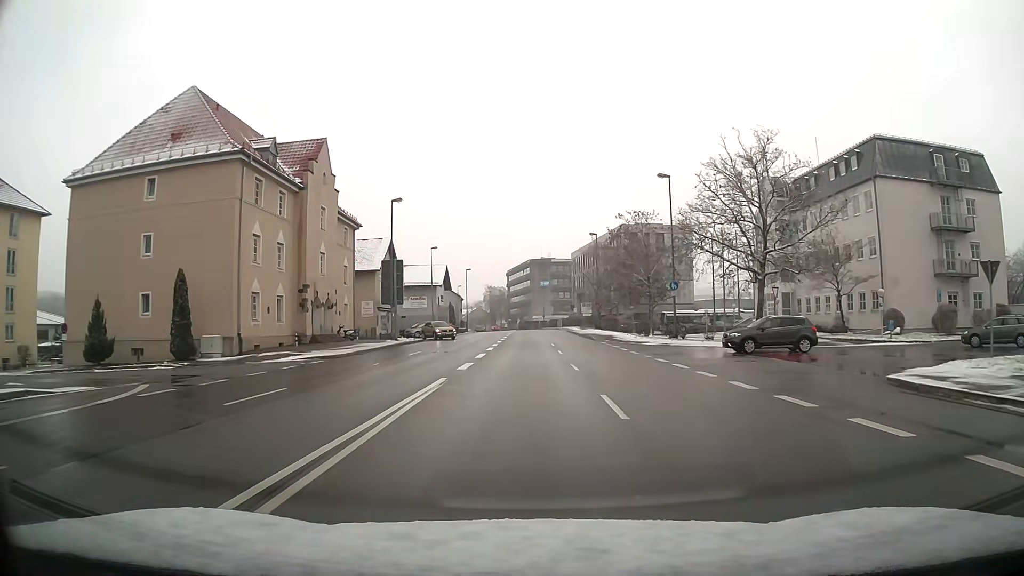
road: primary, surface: asphalt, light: Day
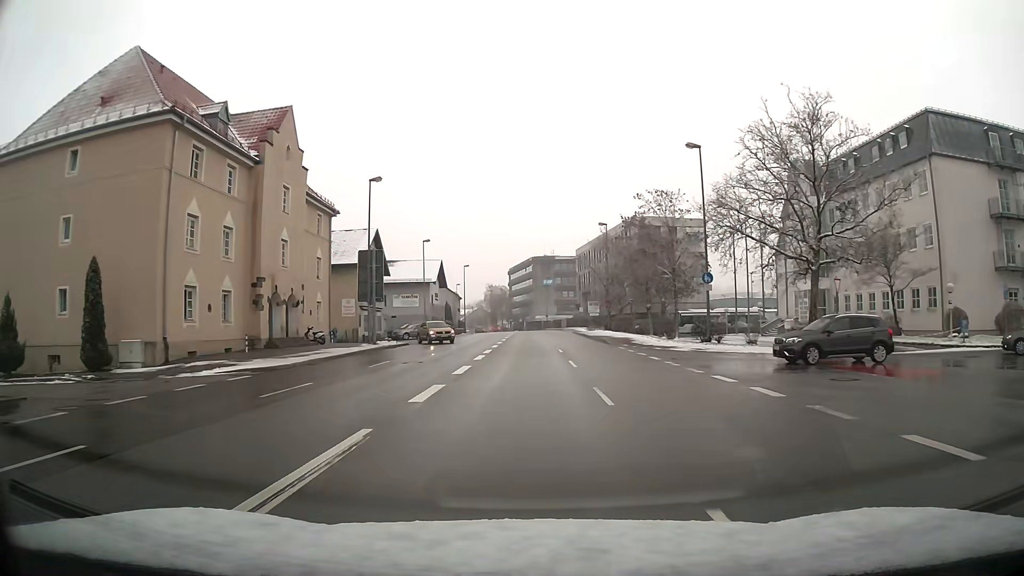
(0.0, +7.5) m; 0°
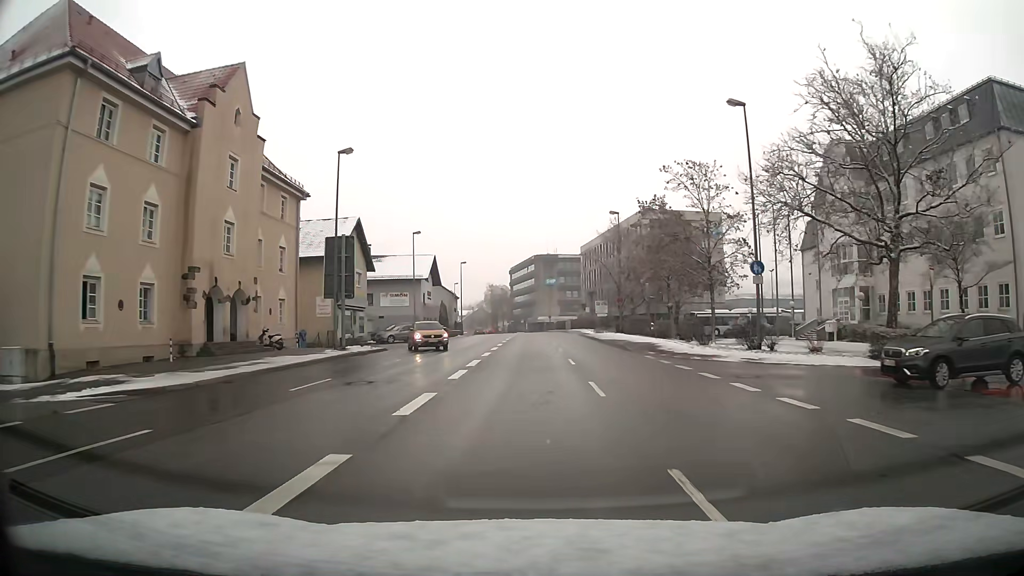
(0.0, +7.5) m; 0°
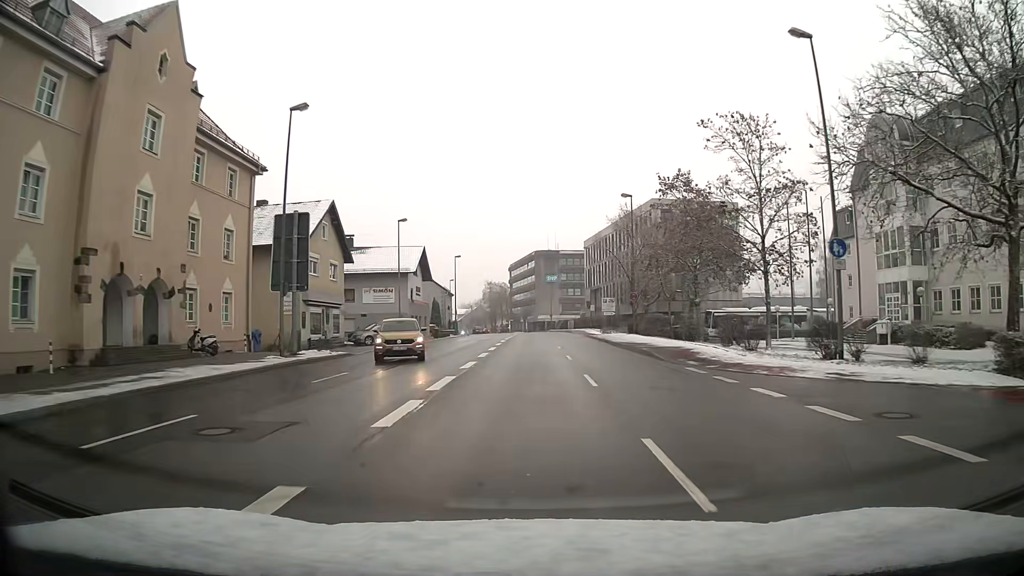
(0.0, +7.5) m; 0°
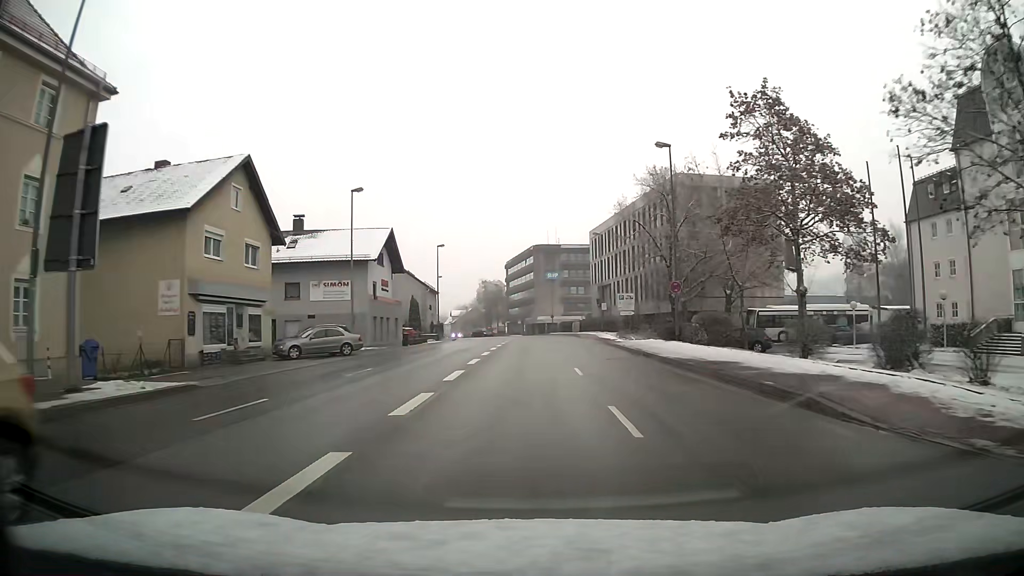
(0.0, +15.0) m; 0°
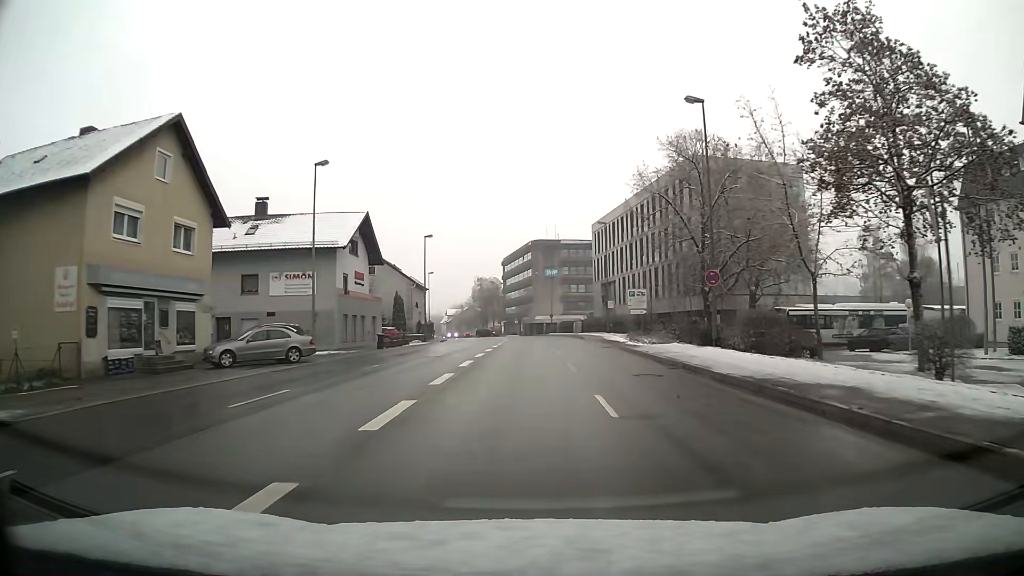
(0.0, +7.5) m; 0°
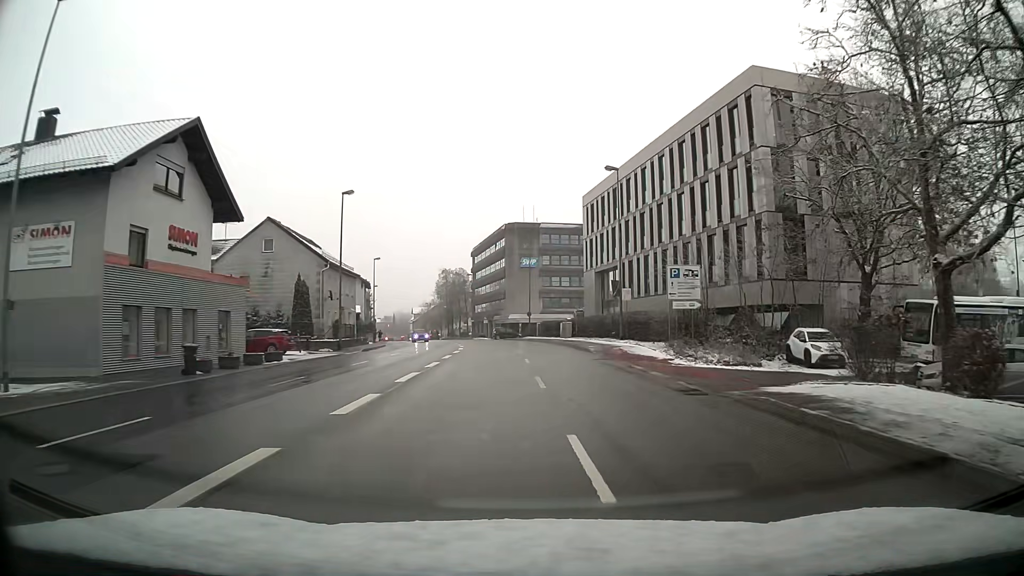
(+0.4, +22.5) m; +2°
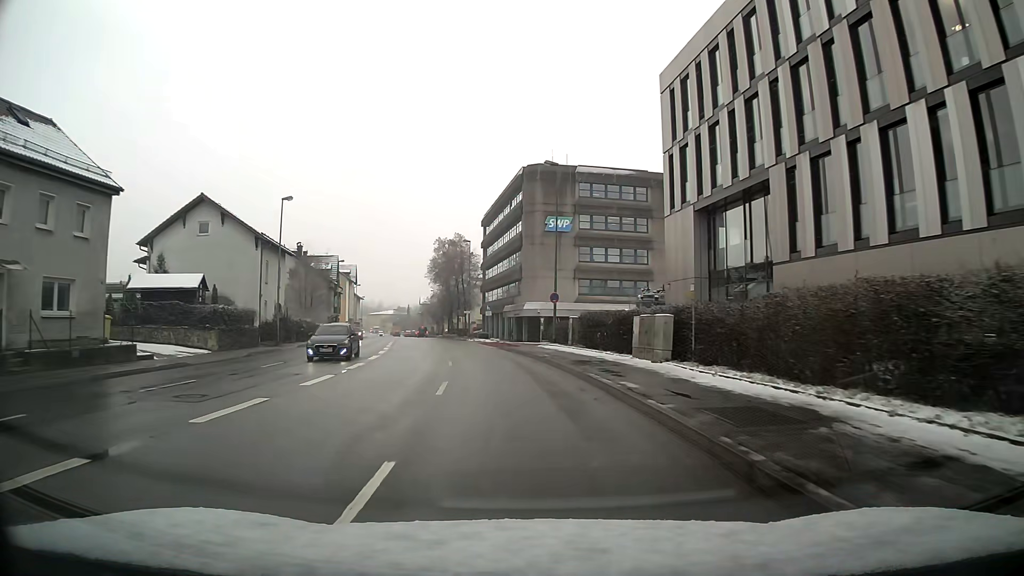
(-0.4, +37.7) m; -4°
(0, +10) (-1, +20) (-2, +30) (-3, +40) (-5, +50) (-7, +60) (-9, +69) (-10, +79) (-12, +89) (-14, +99) m
